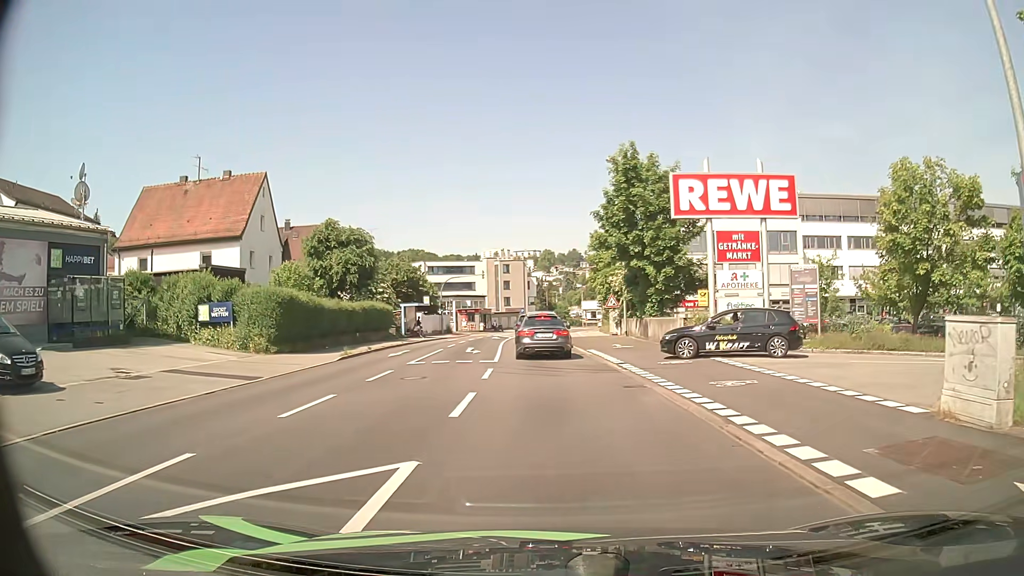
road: tertiary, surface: asphalt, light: Day
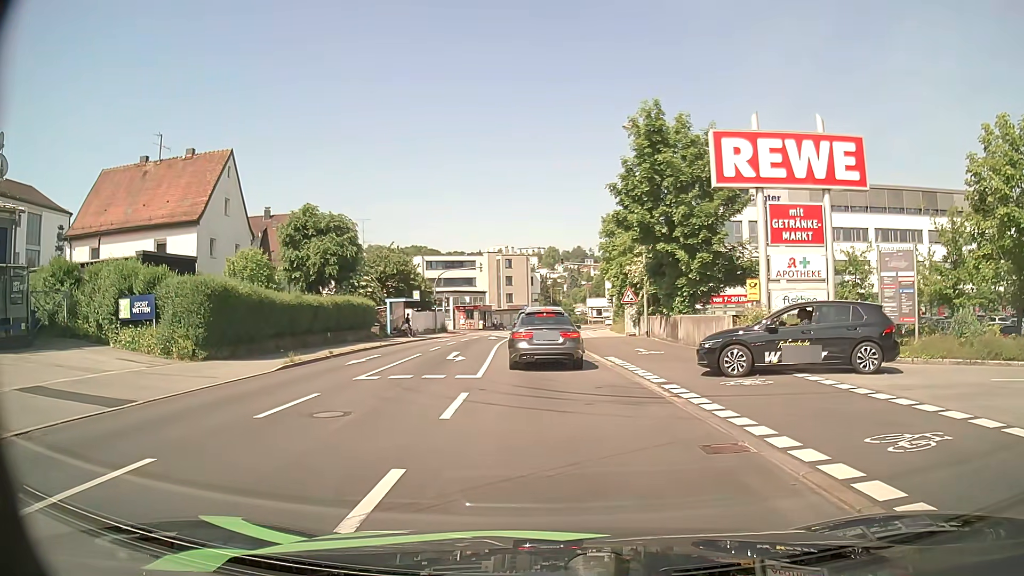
(+0.1, +6.0) m; +1°
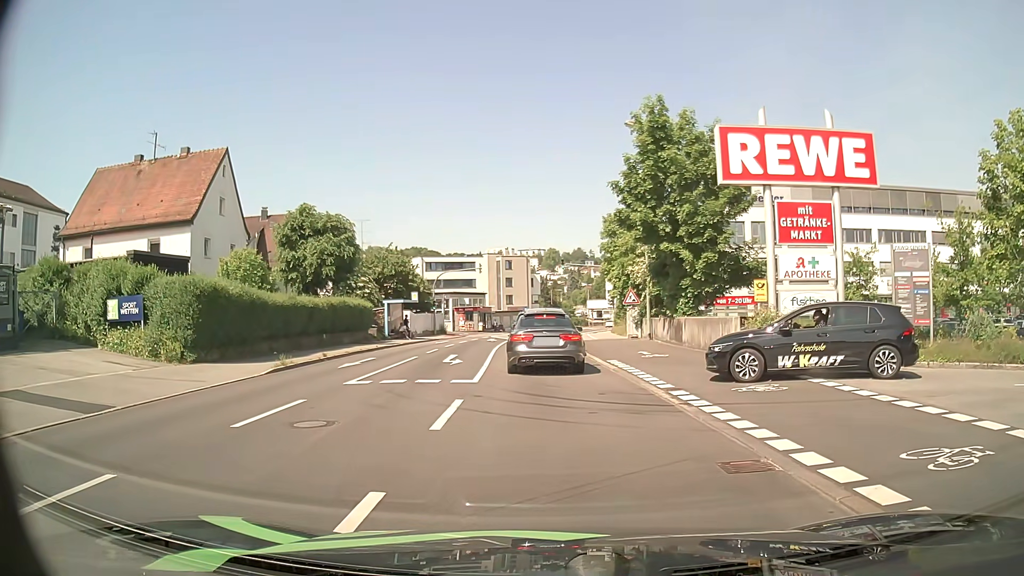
(0.0, +0.7) m; 0°
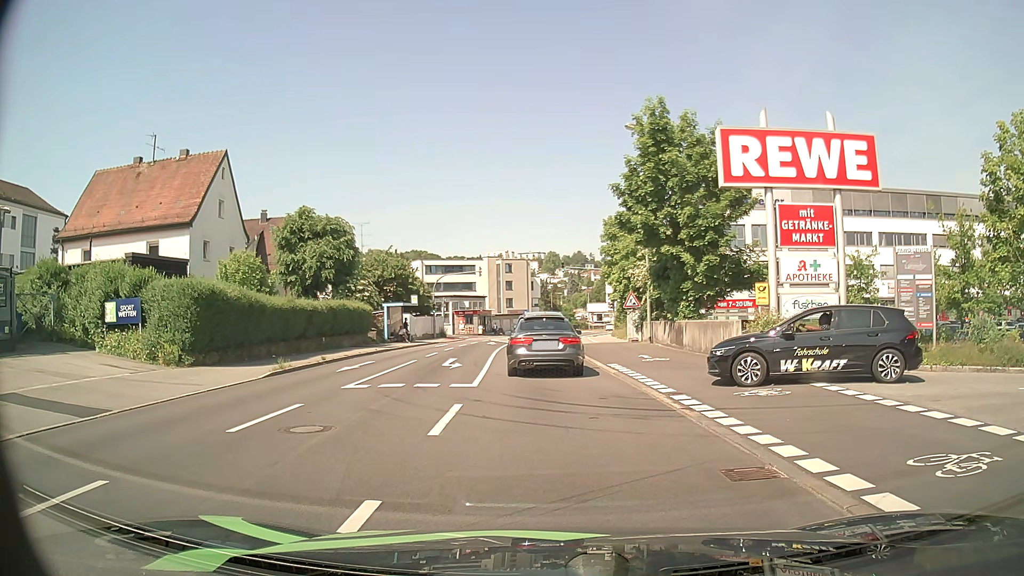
(0.0, +0.2) m; 0°
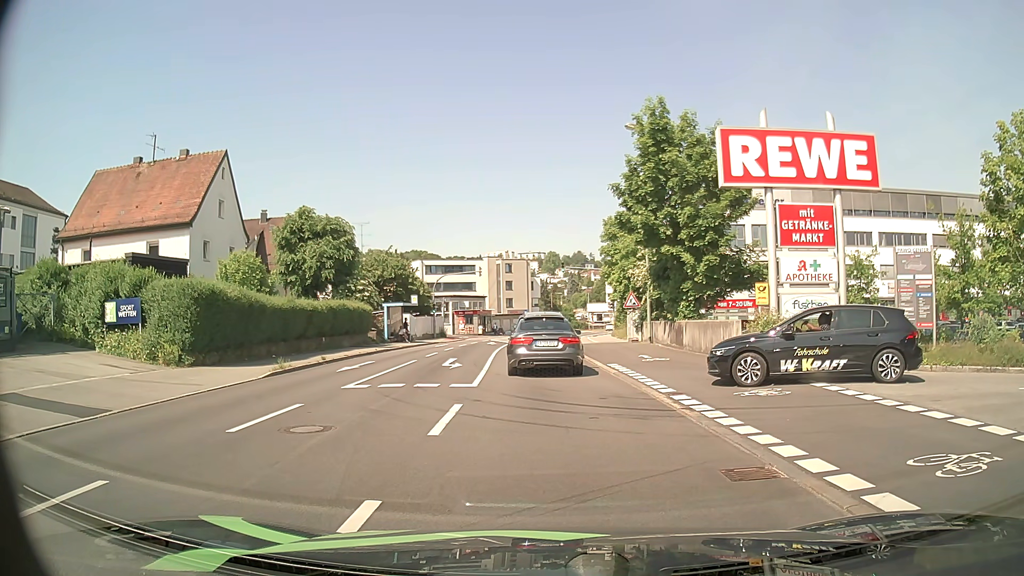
(0.0, 0.0) m; 0°
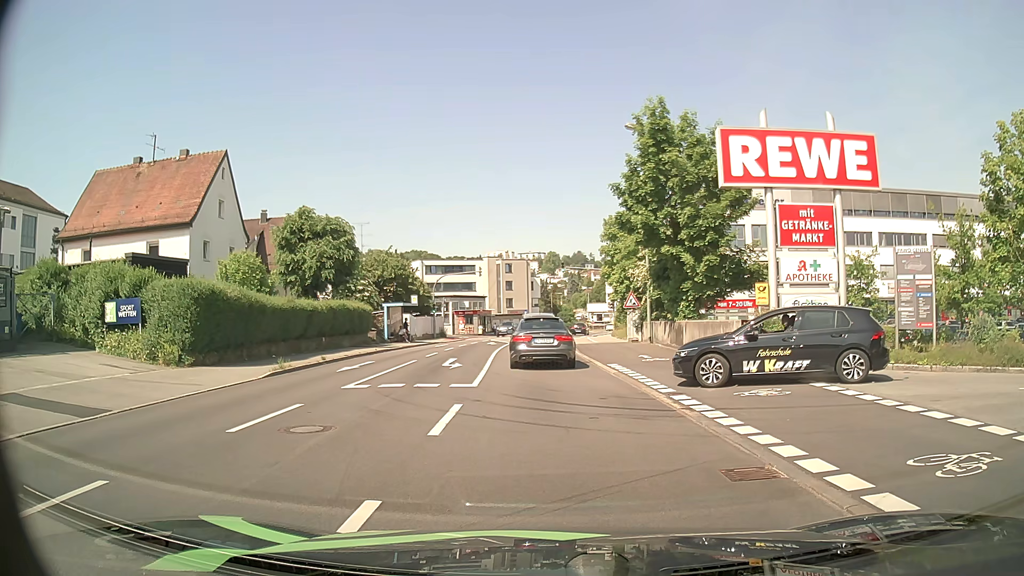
(0.0, 0.0) m; 0°
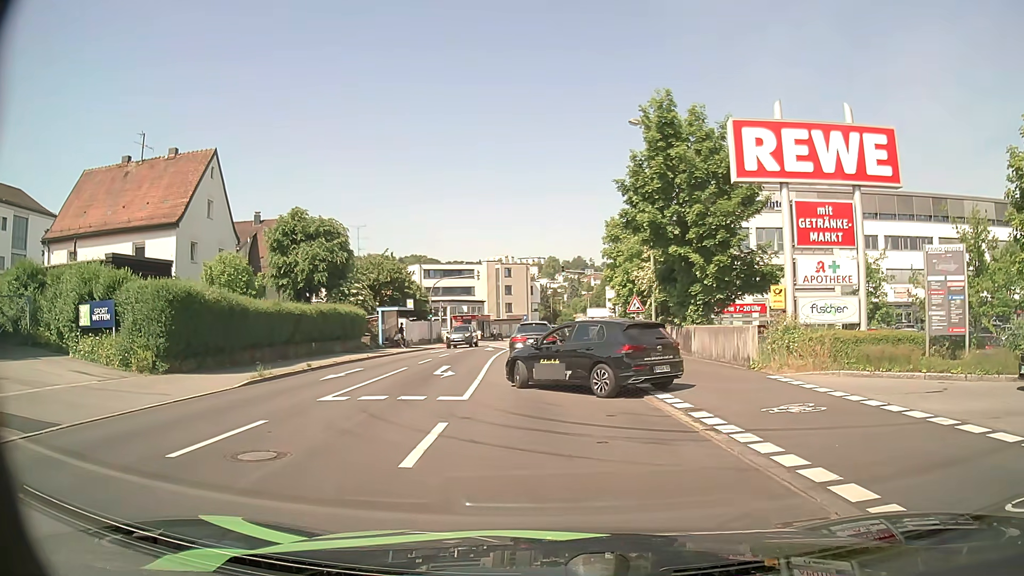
(0.0, +1.7) m; -1°
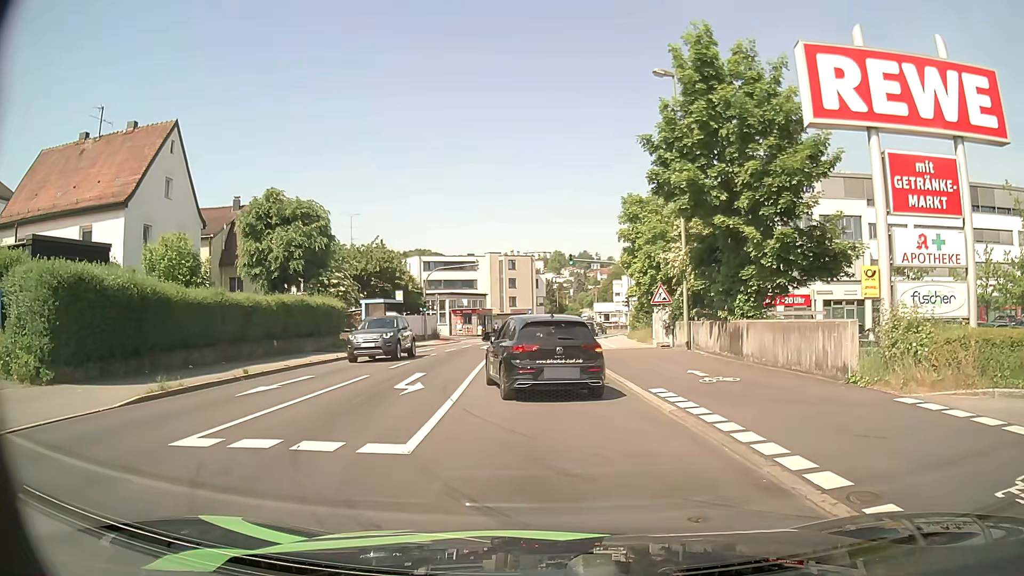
(0.0, +5.8) m; 0°
(0, +10) (0, +20) (-1, +30) (-1, +40) (-1, +50) (-1, +60) (-1, +70) (0, +80) (+2, +90) (+4, +100) m
